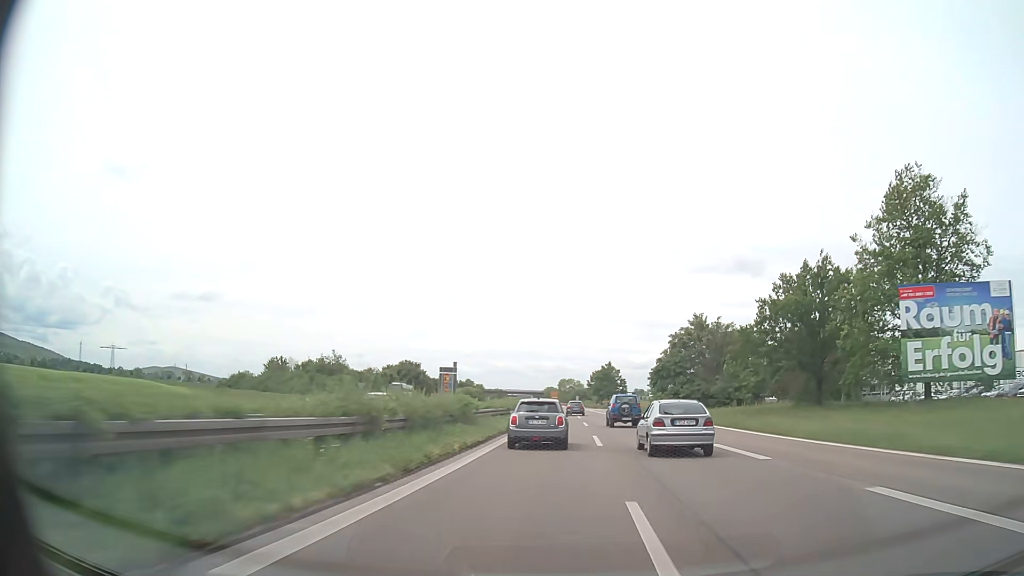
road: trunk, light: Day
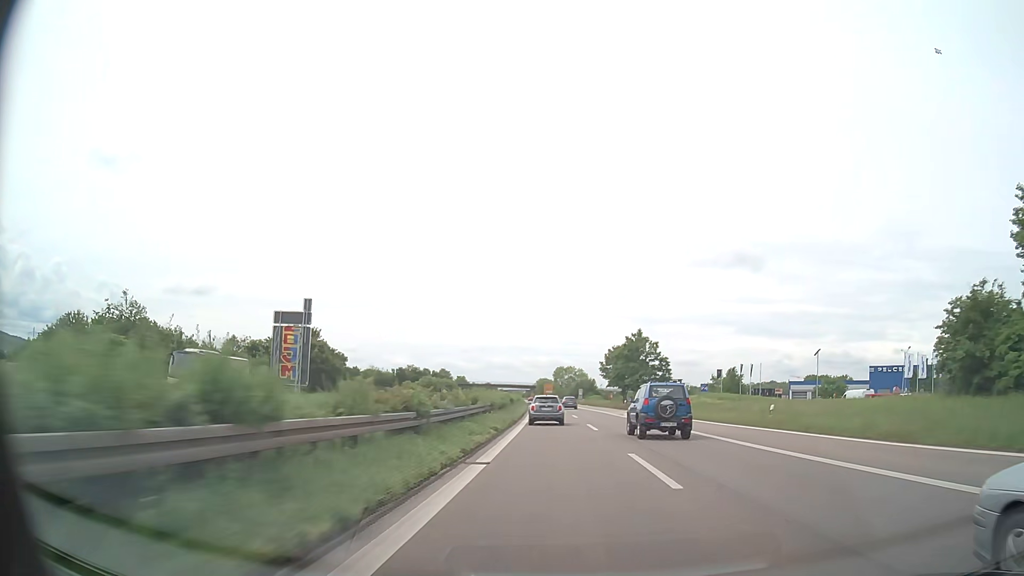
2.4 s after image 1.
(+0.6, +65.5) m; 0°
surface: asphalt
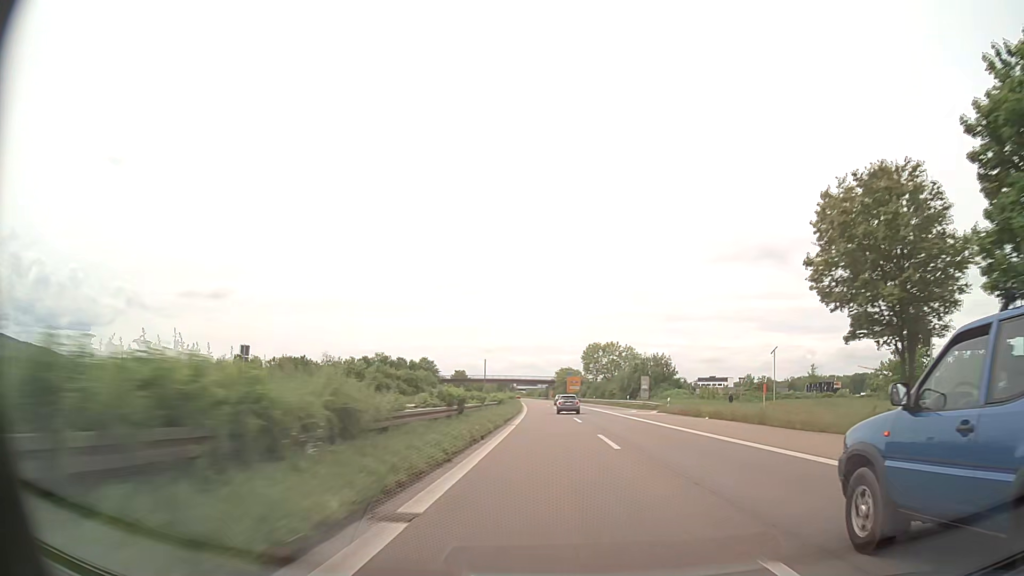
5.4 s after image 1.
(-1.0, +82.6) m; -2°
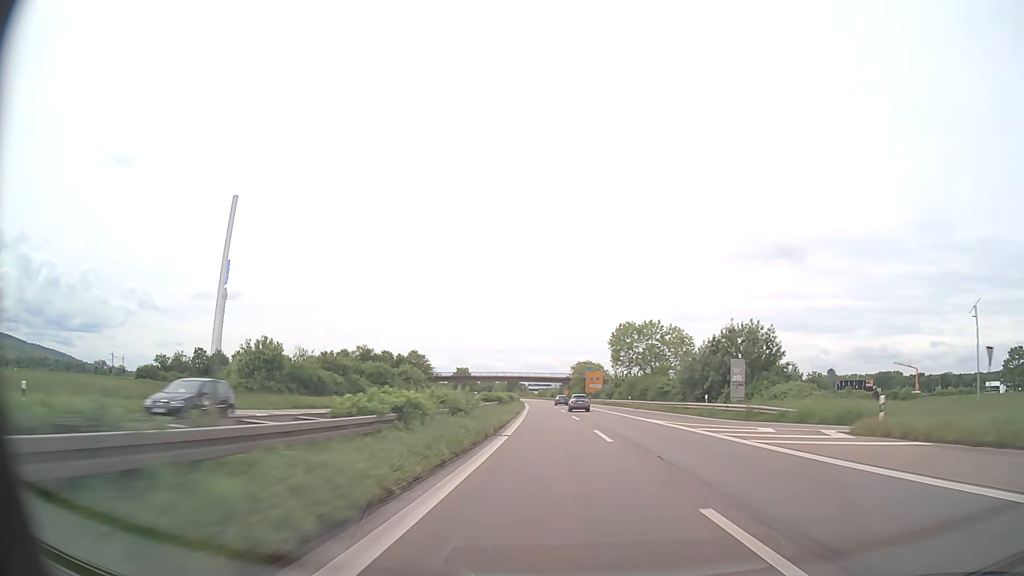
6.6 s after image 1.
(-0.3, +33.1) m; -1°
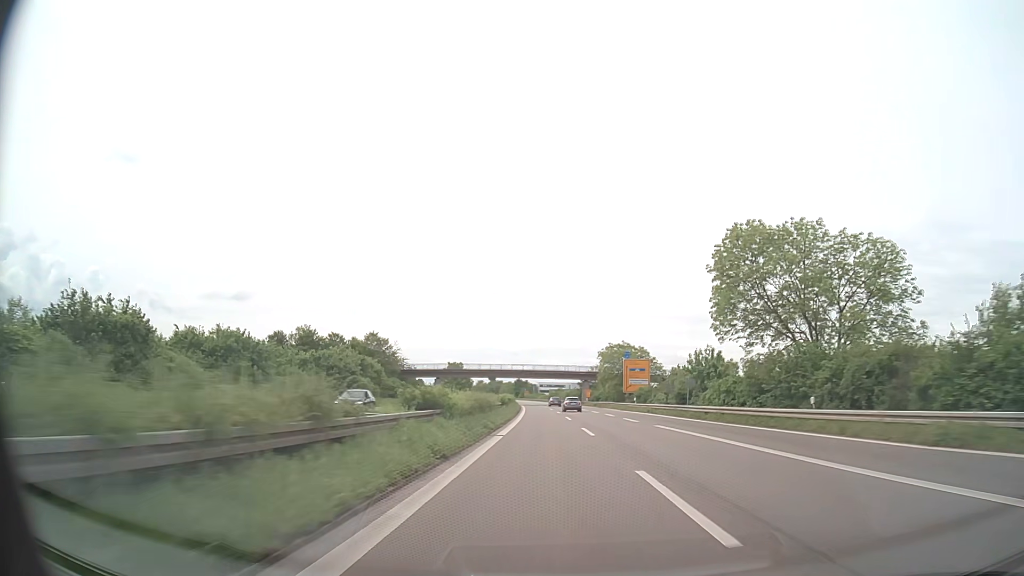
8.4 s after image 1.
(-0.7, +49.7) m; -1°
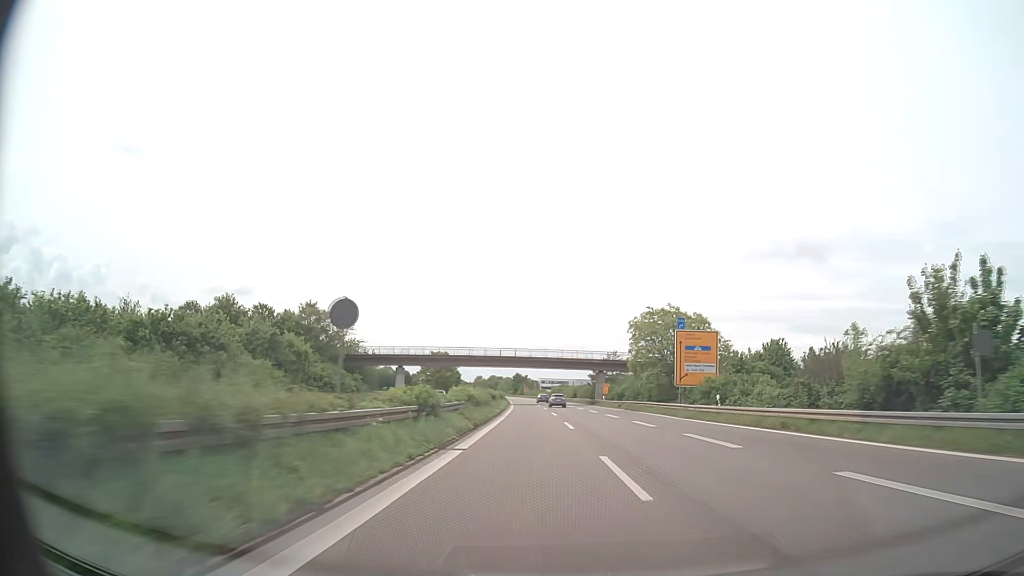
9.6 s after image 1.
(-0.1, +33.3) m; 0°
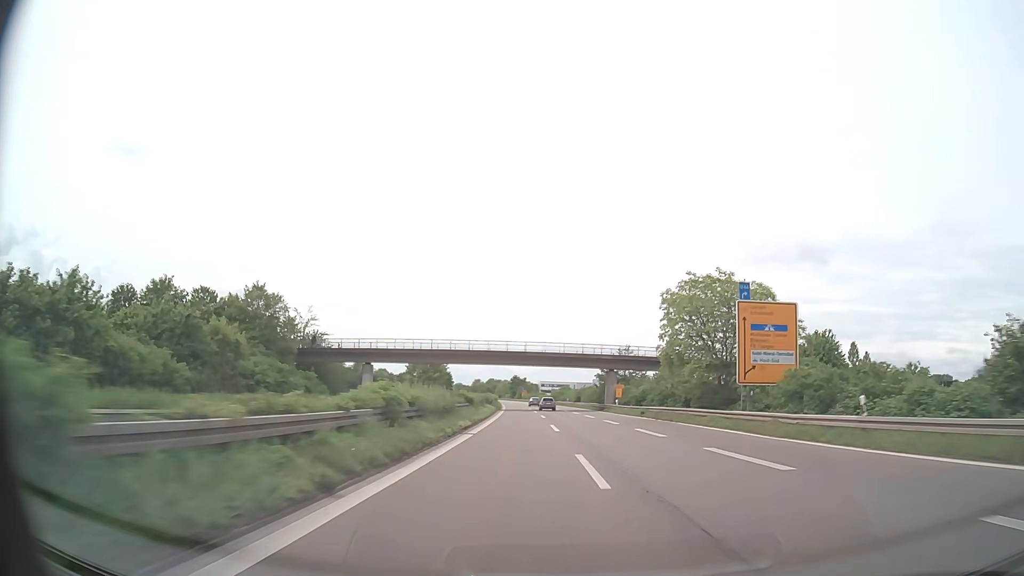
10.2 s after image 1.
(0.0, +16.7) m; 0°
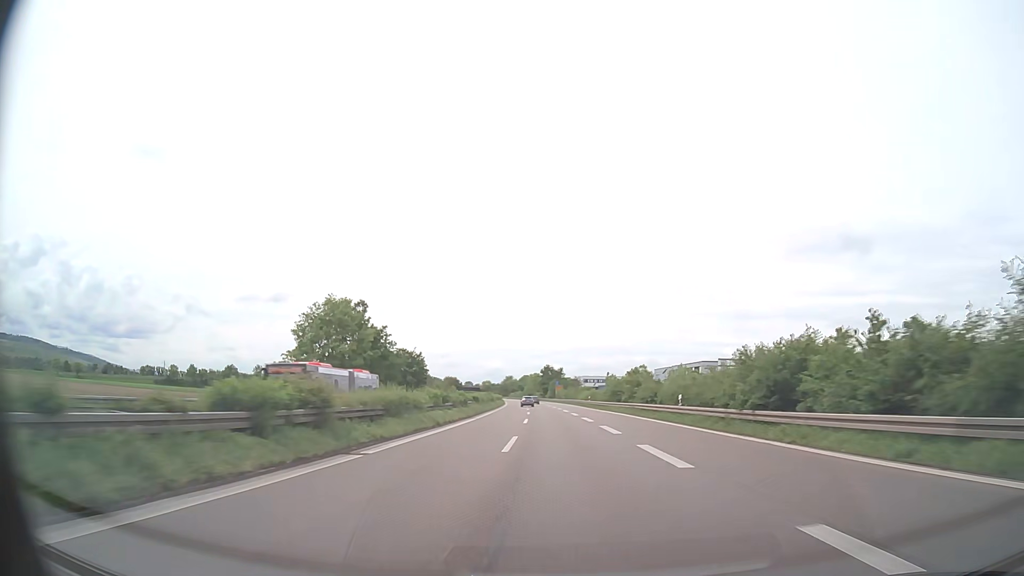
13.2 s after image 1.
(-1.5, +83.0) m; -3°
(0, +10) (0, +20) (0, +30) (-1, +40) (-1, +50) (-1, +60) (-2, +70) (-2, +80) (-2, +90) (-3, +100) m
